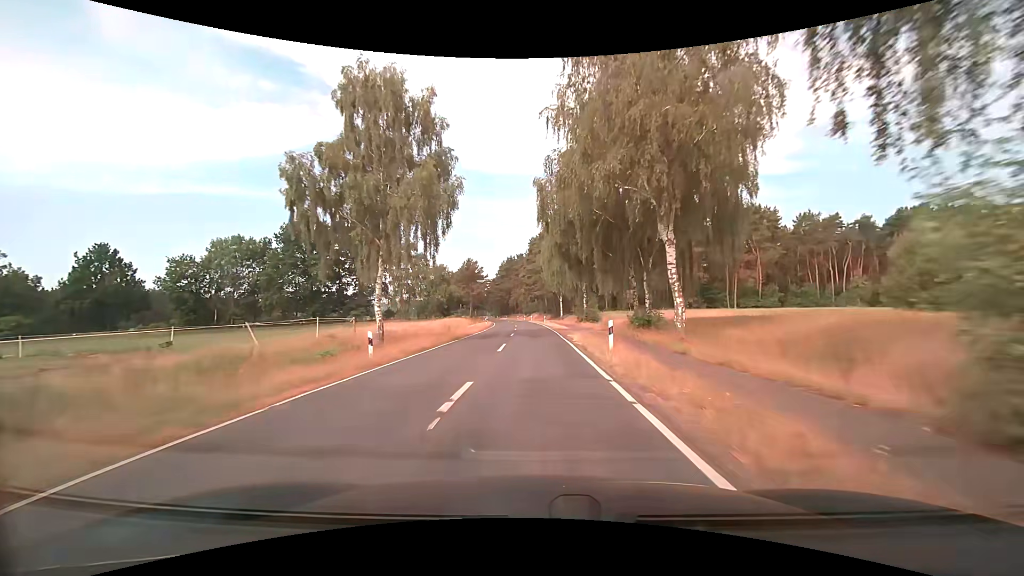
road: tertiary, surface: asphalt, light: Day
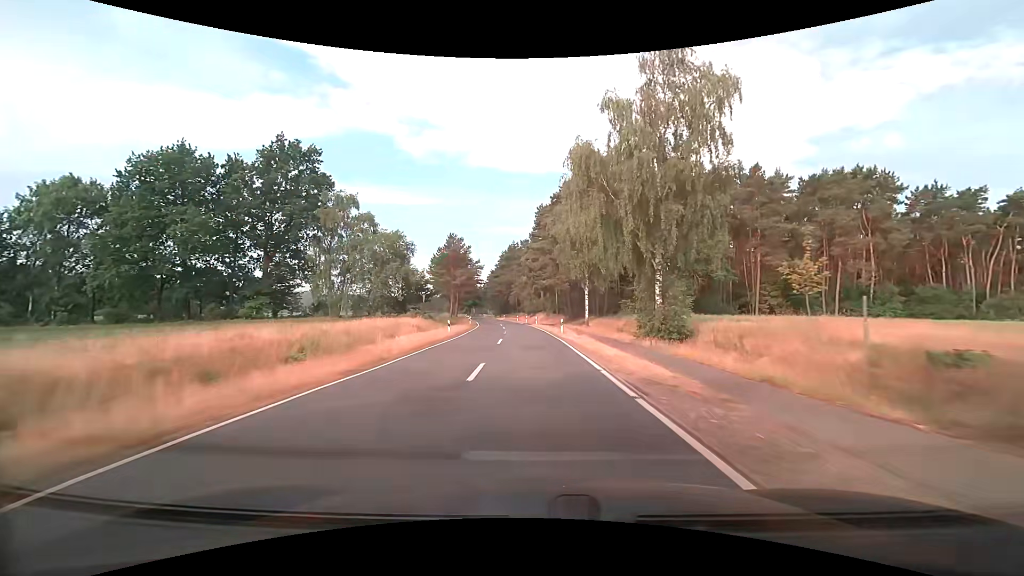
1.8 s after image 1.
(-0.2, +31.7) m; 0°
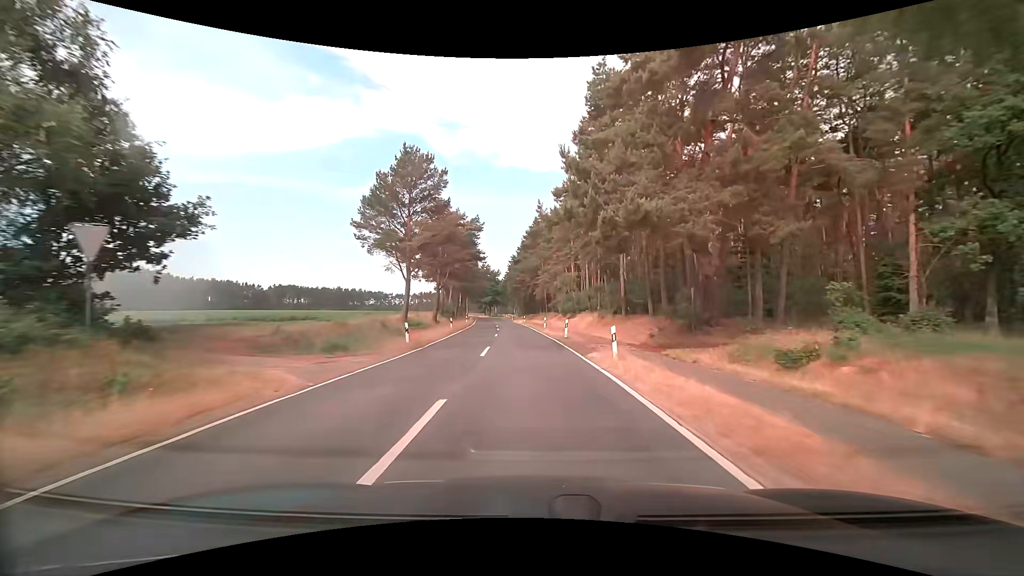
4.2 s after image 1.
(-1.1, +42.3) m; -3°
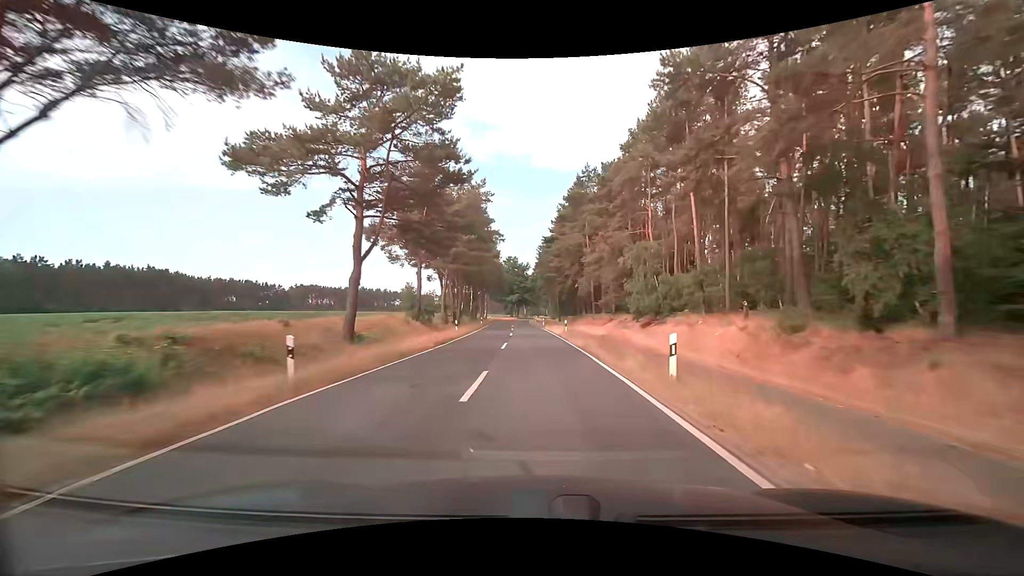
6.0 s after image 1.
(-1.2, +31.7) m; -4°
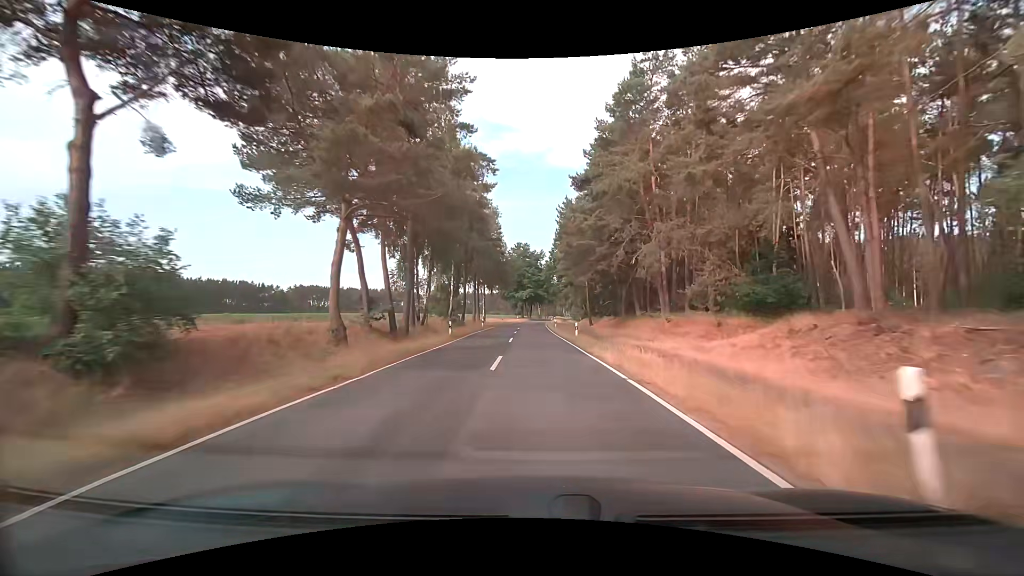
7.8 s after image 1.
(-0.4, +31.6) m; -2°
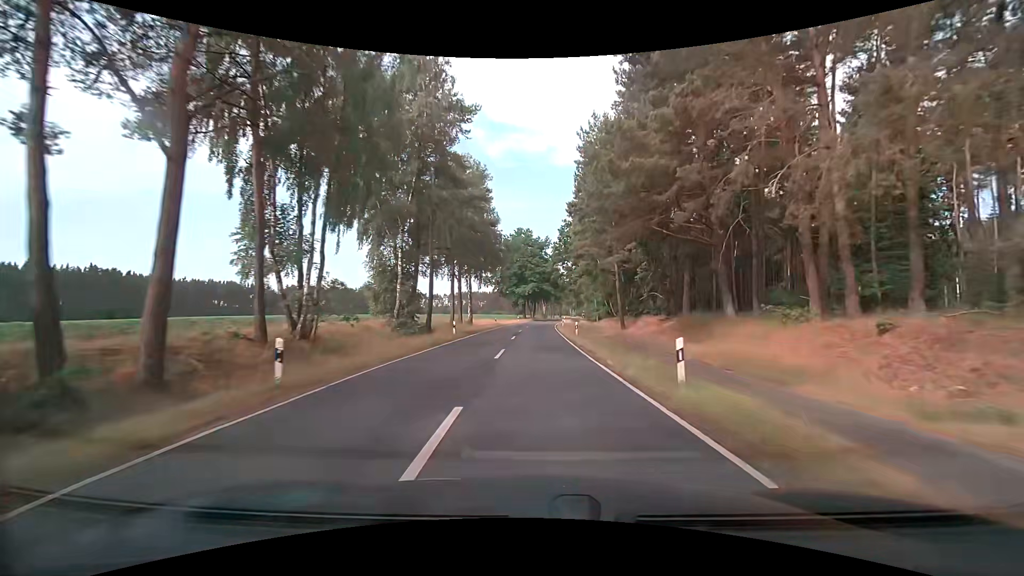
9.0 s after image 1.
(-0.2, +21.1) m; 0°
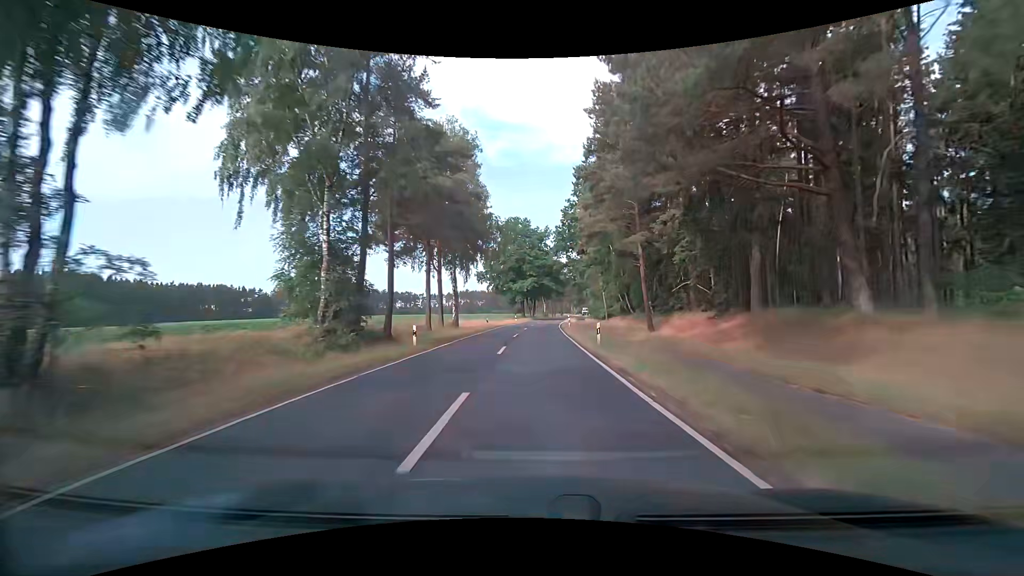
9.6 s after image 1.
(-0.1, +10.5) m; -1°
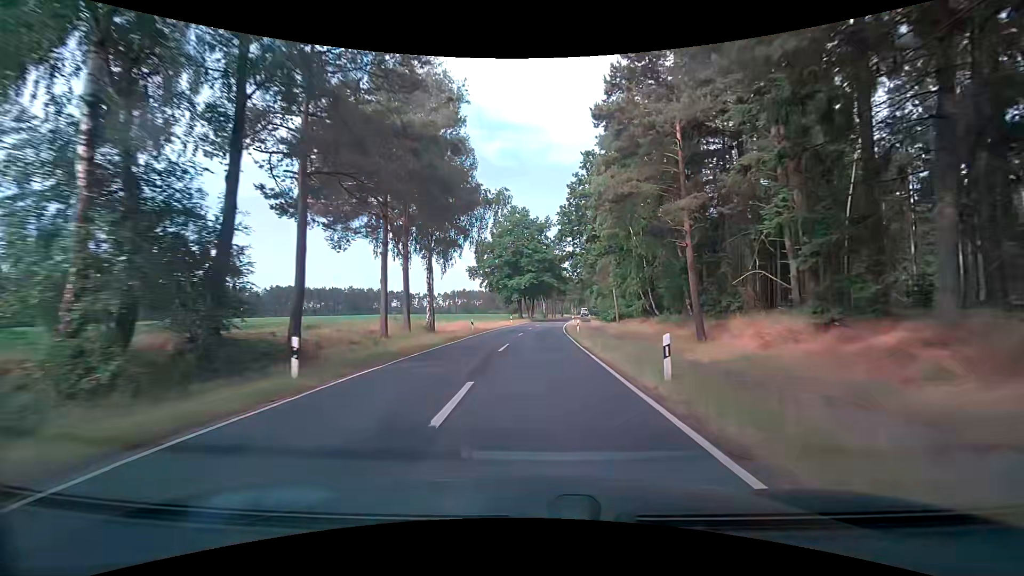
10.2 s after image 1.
(+0.1, +10.5) m; +1°
(0, +10) (0, +20) (0, +30) (0, +40) (+1, +50) (+1, +60) (+2, +70) (+3, +80) (+4, +90) (+6, +100) m
